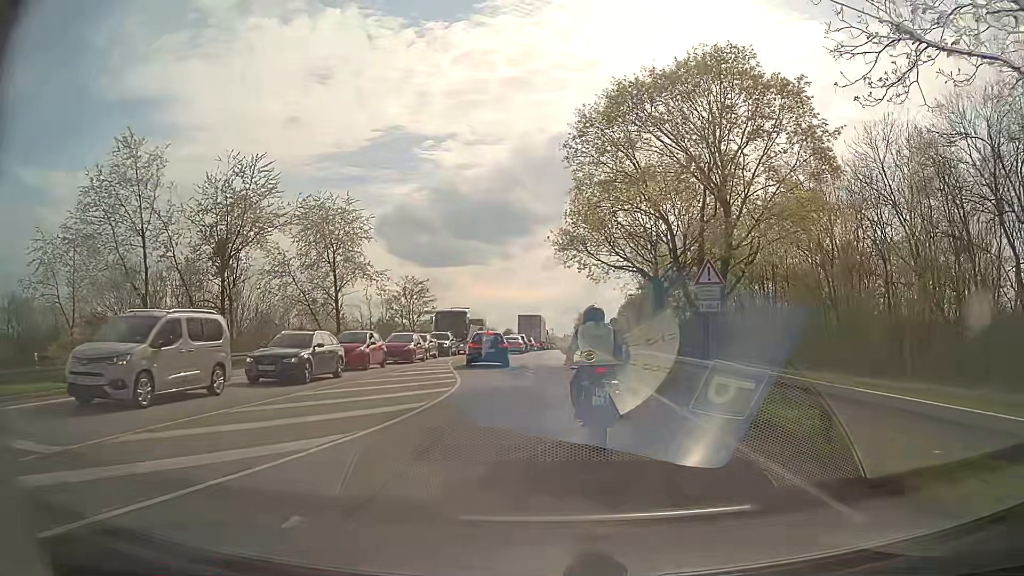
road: secondary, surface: asphalt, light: Day
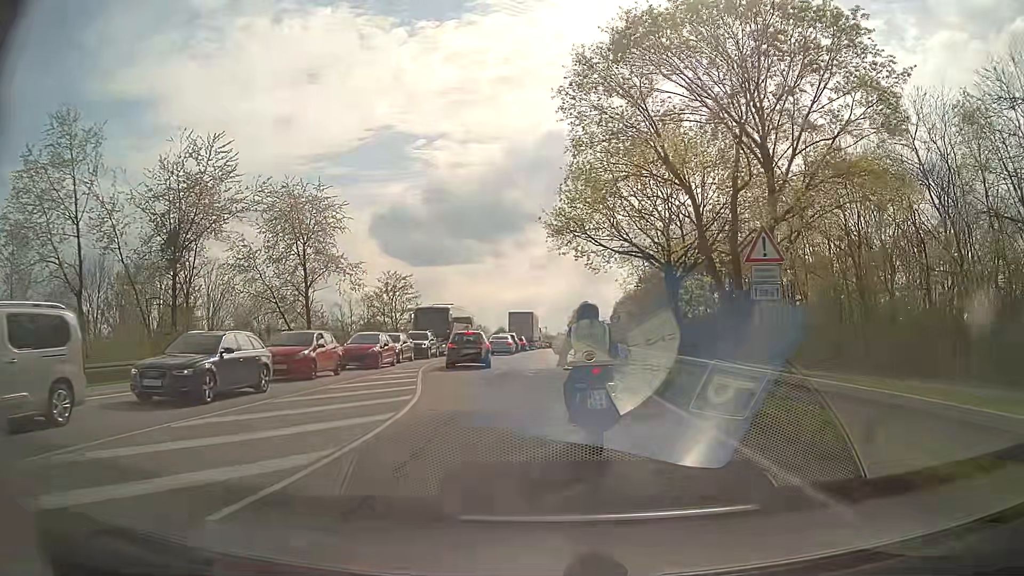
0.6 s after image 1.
(0.0, +5.4) m; +1°
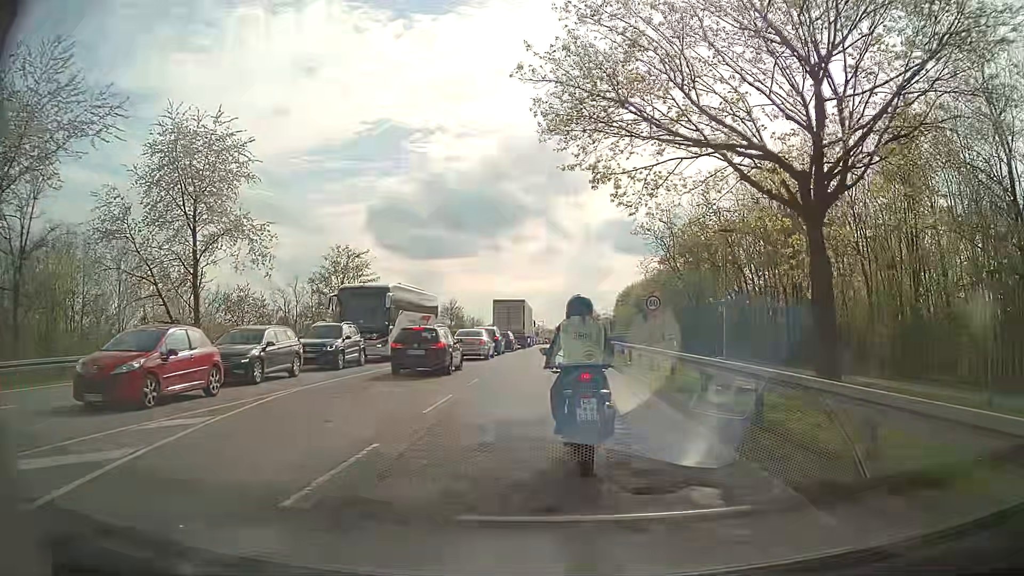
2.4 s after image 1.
(-0.1, +16.2) m; 0°
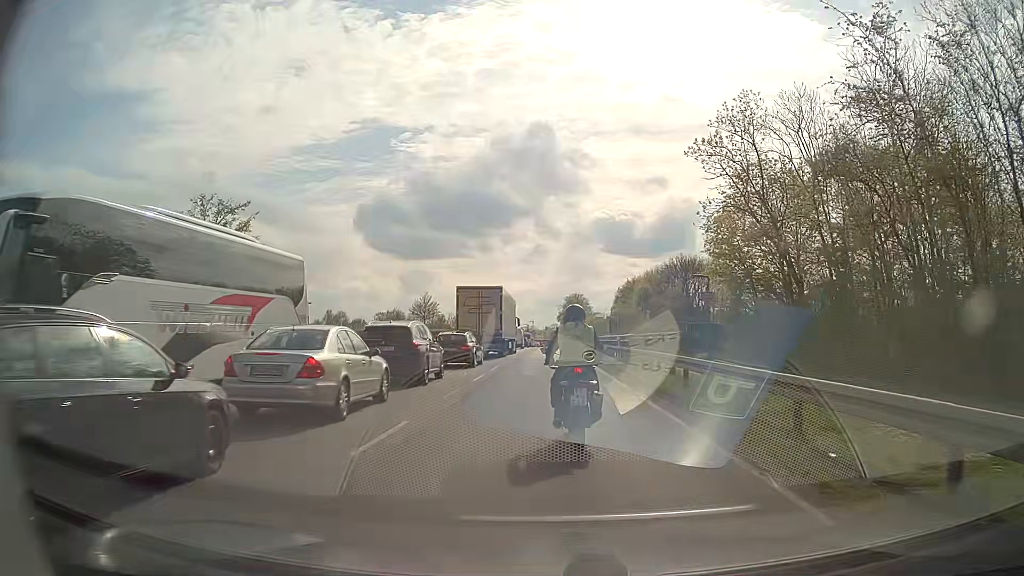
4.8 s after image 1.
(+0.1, +21.7) m; +1°
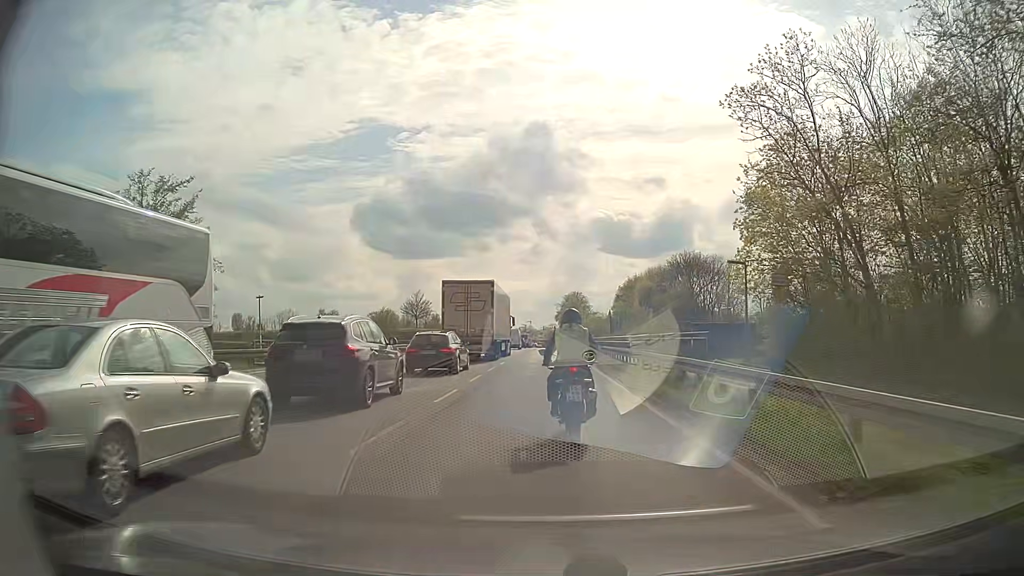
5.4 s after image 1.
(0.0, +6.0) m; 0°
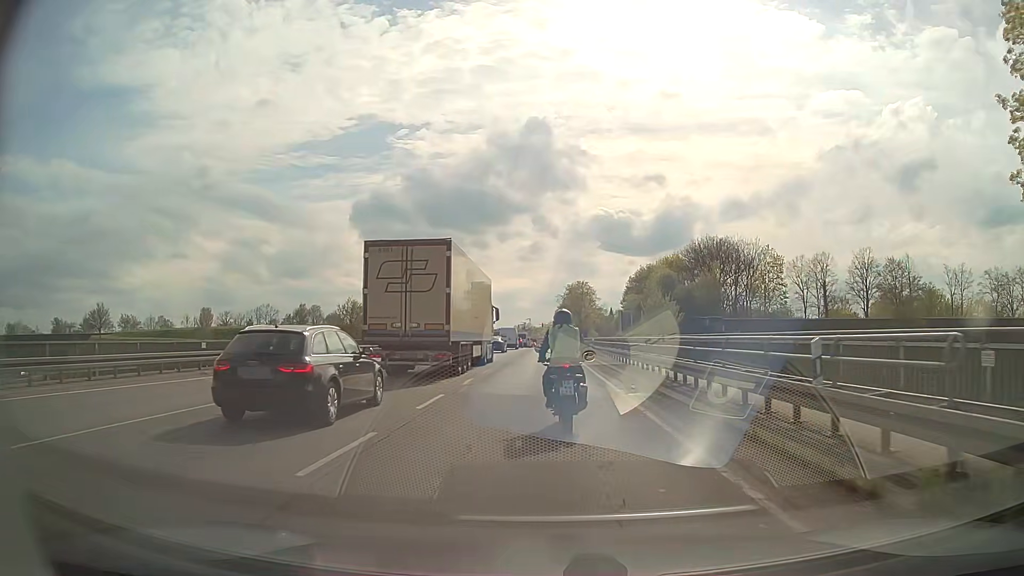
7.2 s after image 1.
(0.0, +19.4) m; 0°
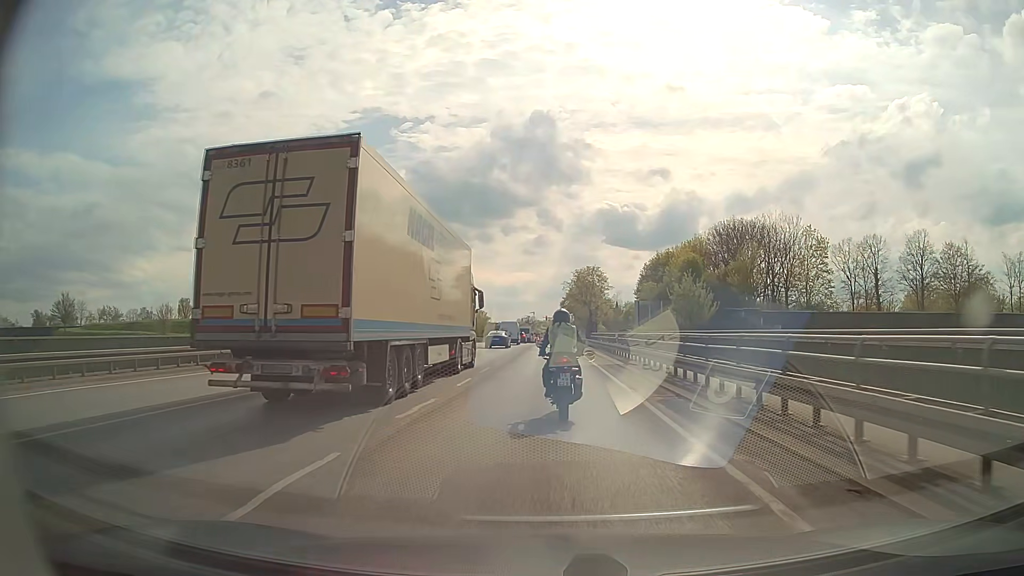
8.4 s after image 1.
(0.0, +14.0) m; 0°
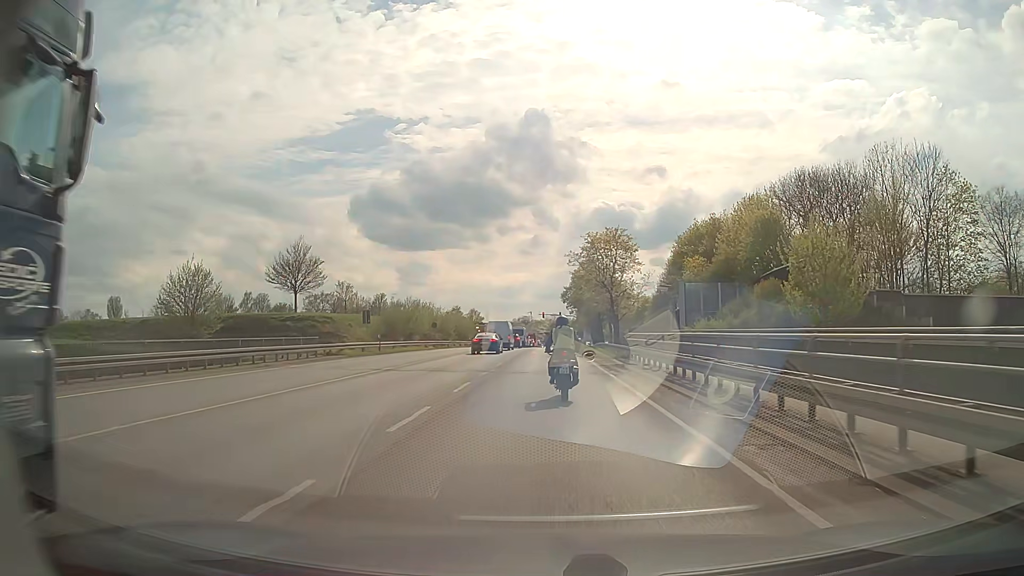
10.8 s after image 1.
(-0.1, +30.7) m; 0°
(0, +10) (0, +20) (0, +30) (0, +40) (0, +50) (0, +60) (0, +70) (+1, +80) (+1, +90) (+1, +100) m
